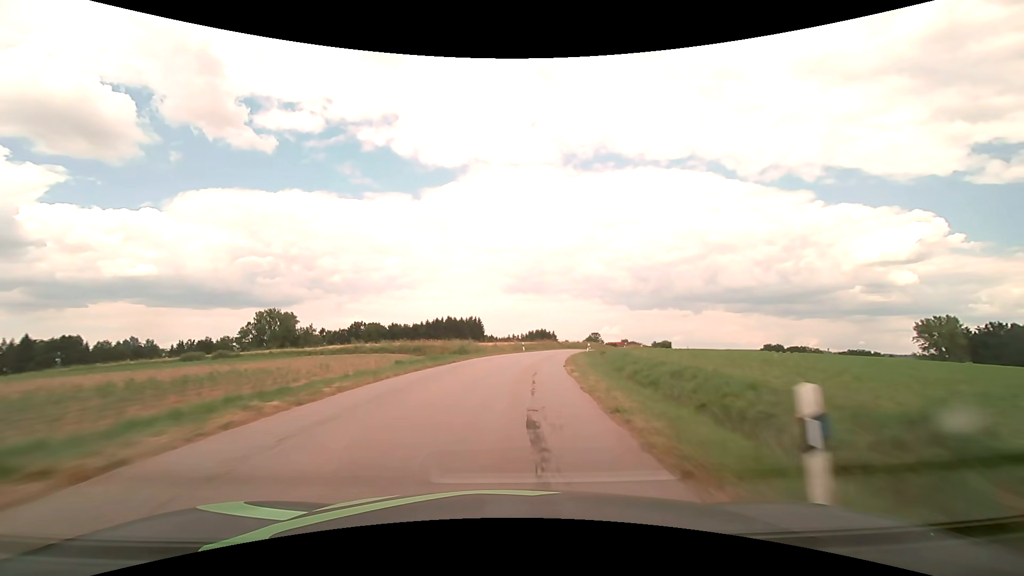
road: tertiary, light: Day
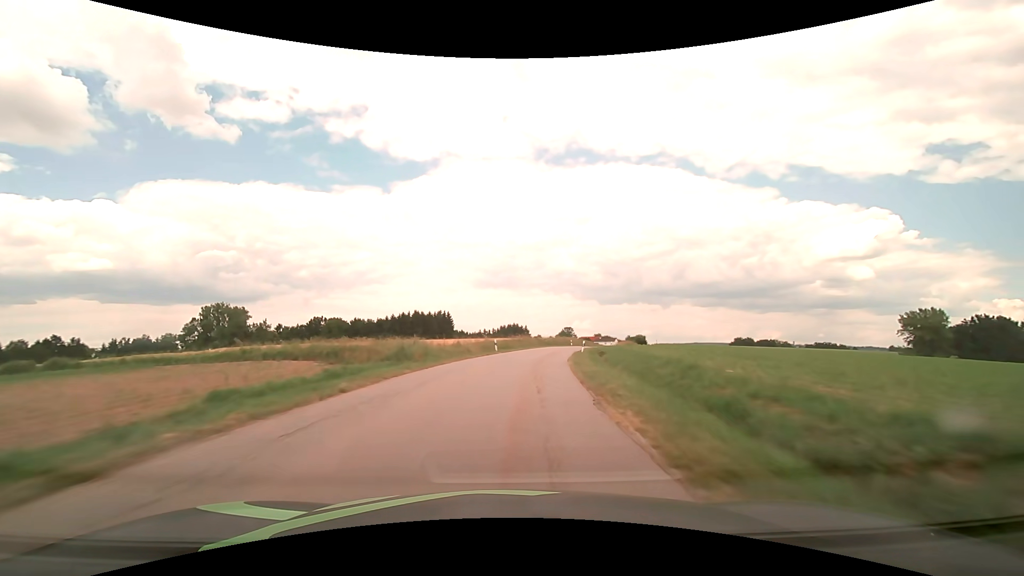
(+0.4, +14.0) m; +3°
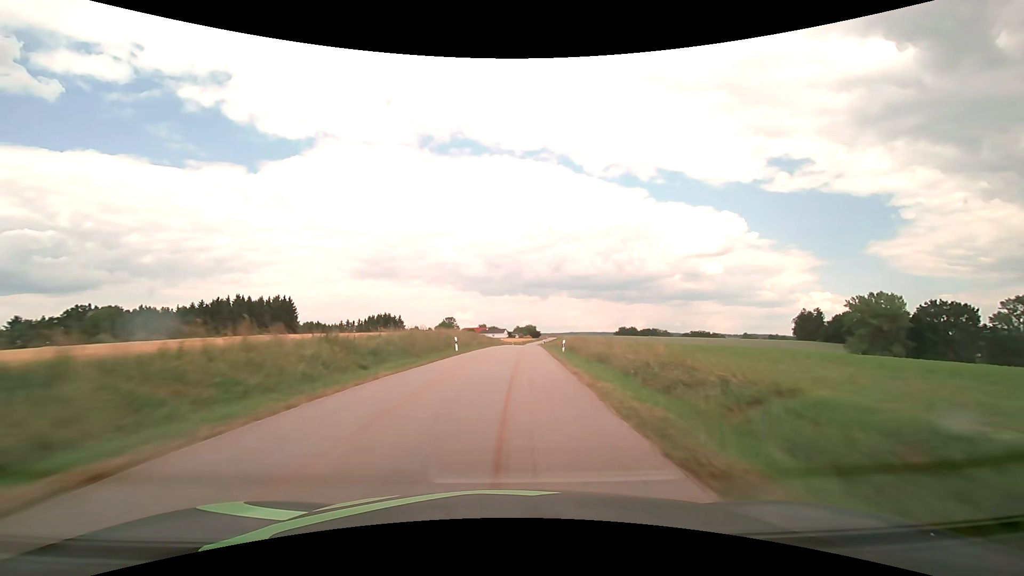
(+7.0, +56.0) m; +14°
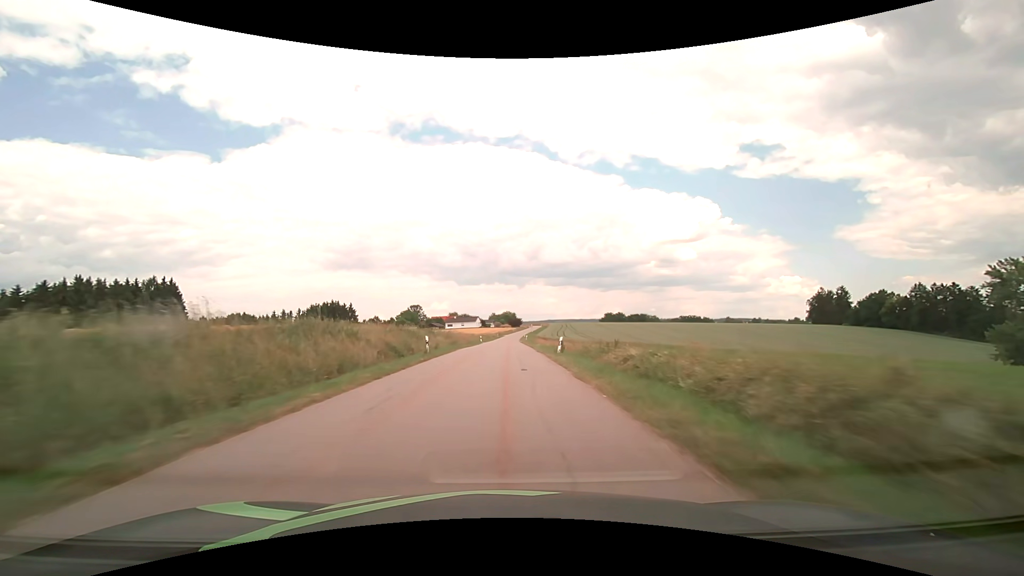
(+2.3, +57.0) m; +3°
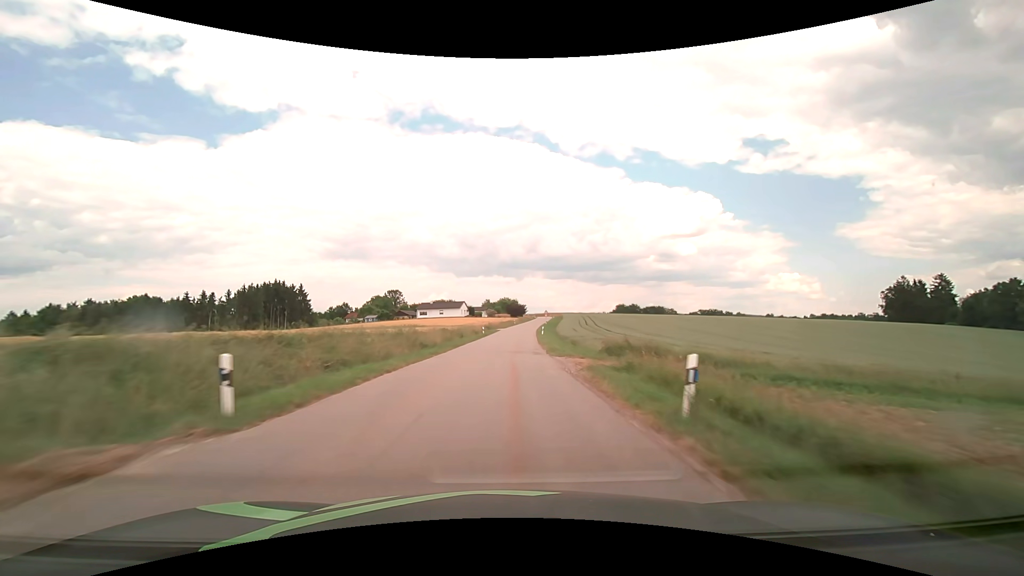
(-0.1, +68.3) m; 0°
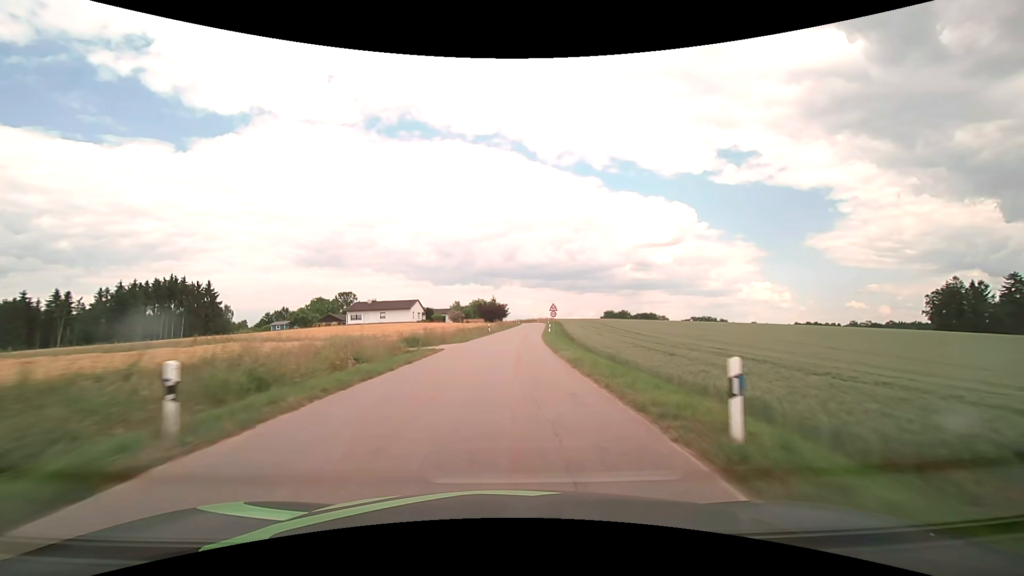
(+0.9, +50.1) m; +2°
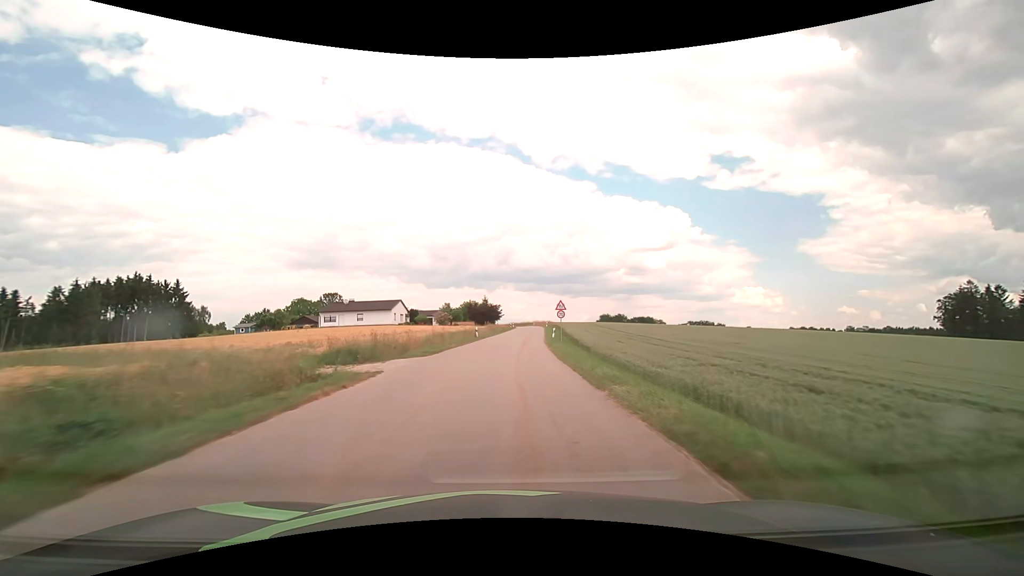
(+0.1, +11.8) m; +1°
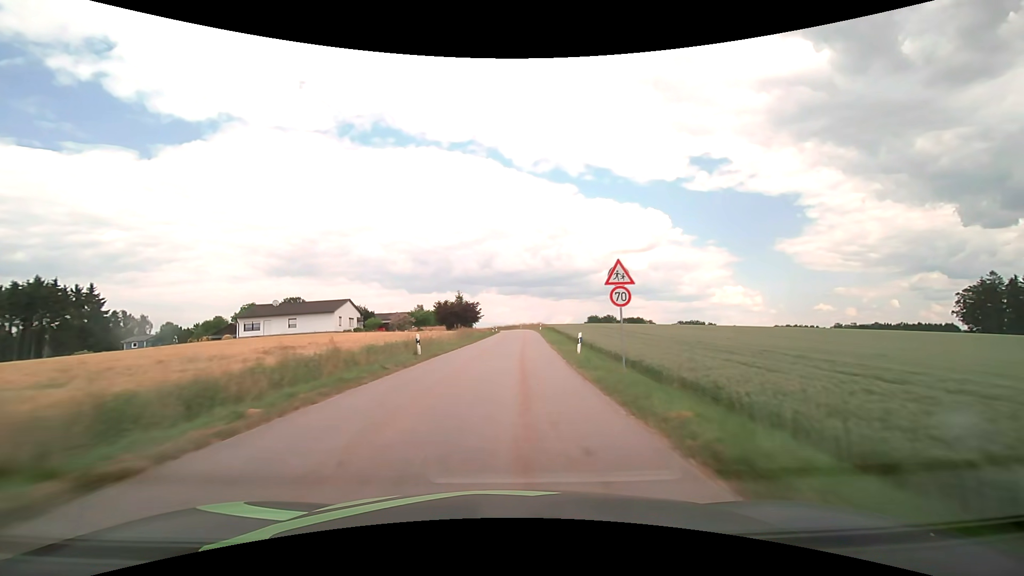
(+0.3, +22.9) m; +2°
(0, +10) (0, +20) (+1, +30) (+1, +40) (+2, +50) (+2, +60) (+2, +70) (+3, +80) (+3, +90) (+2, +100) m
